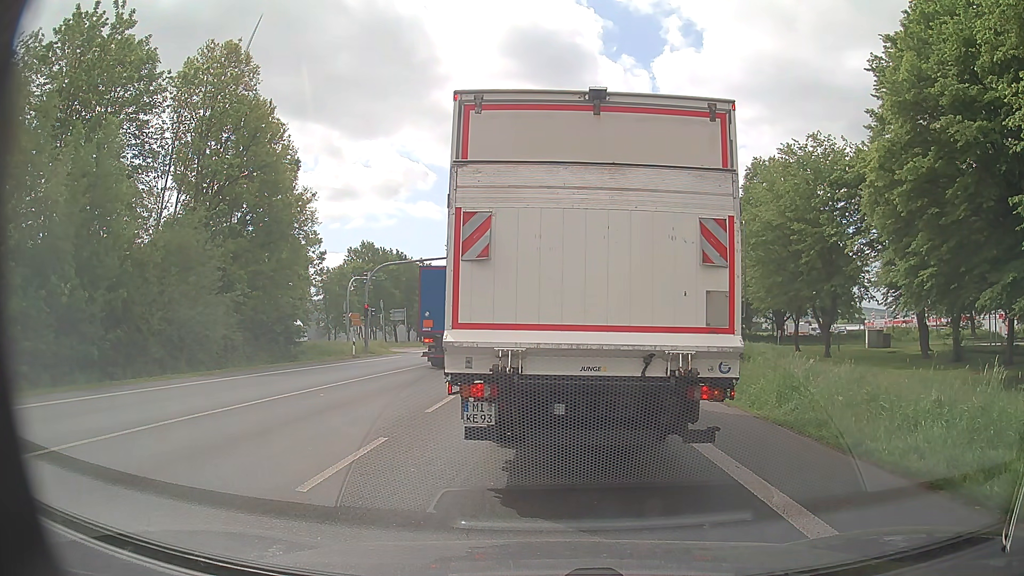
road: primary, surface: asphalt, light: Day
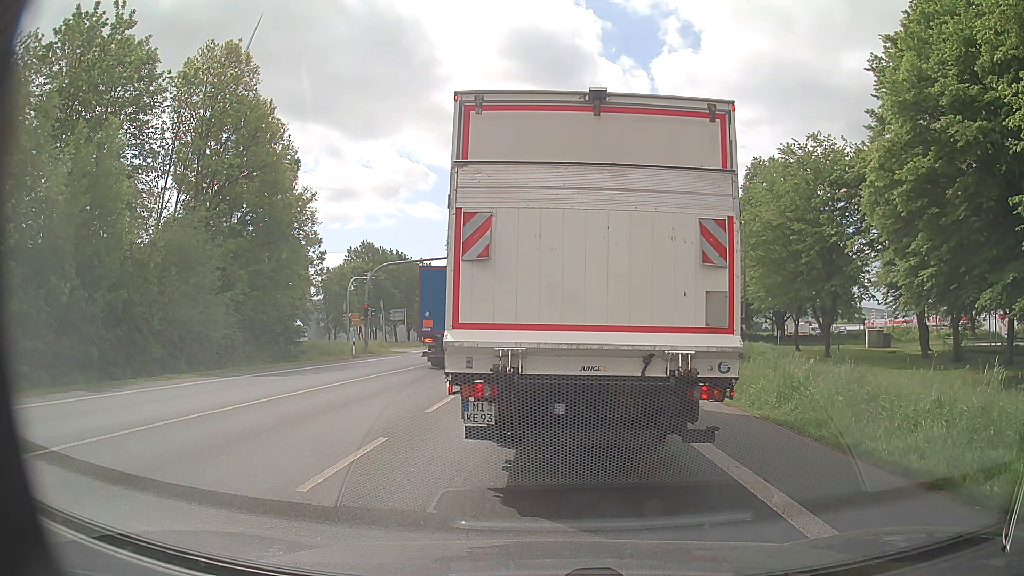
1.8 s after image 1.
(0.0, 0.0) m; 0°
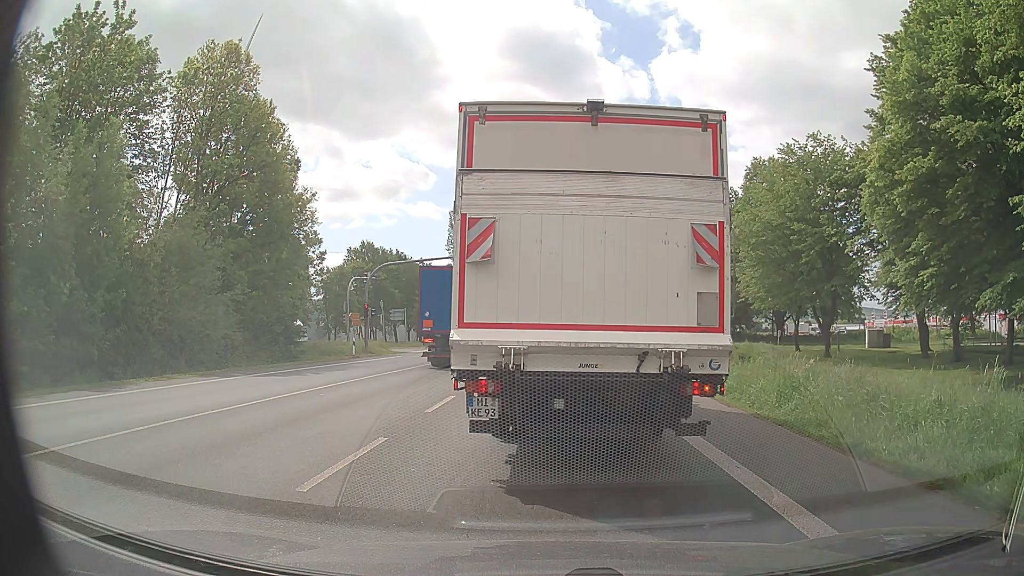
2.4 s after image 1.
(0.0, 0.0) m; 0°
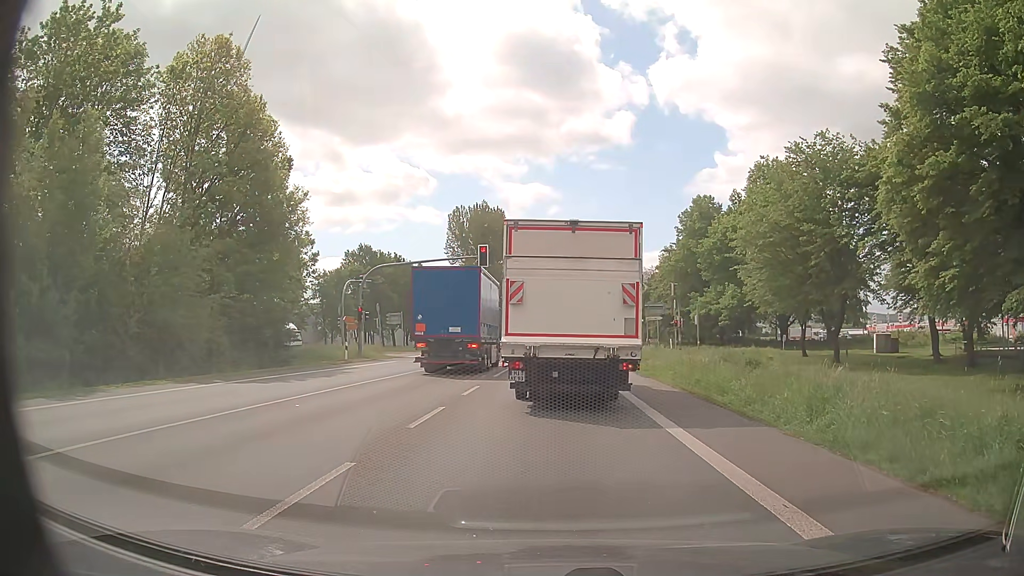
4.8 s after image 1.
(0.0, +1.6) m; +1°
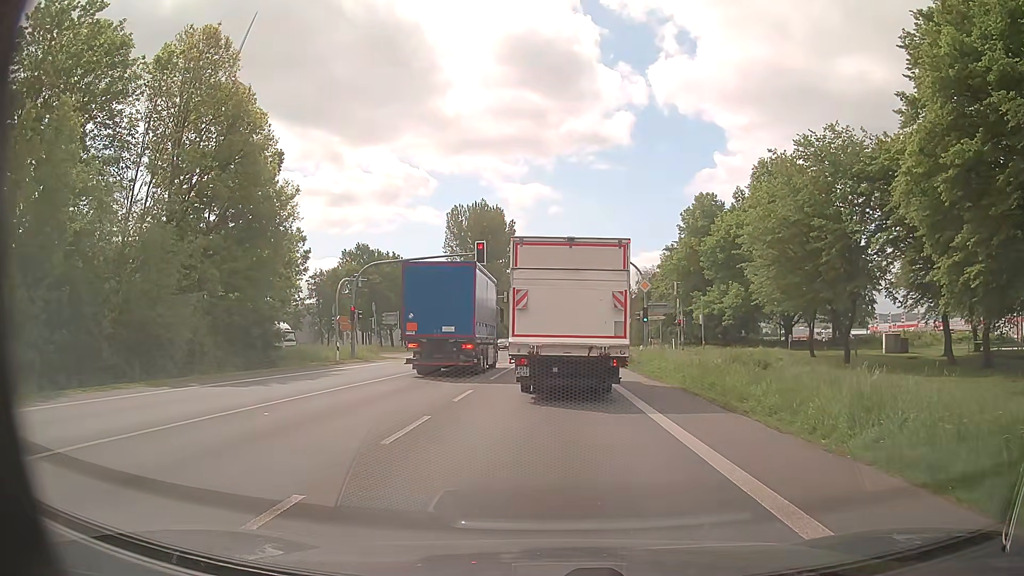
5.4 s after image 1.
(0.0, +1.7) m; 0°
(0, +10) (0, +20) (0, +30) (0, +40) (+1, +50) (+1, +60) (+2, +70) (+2, +80) (+3, +90) (+4, +100) m
